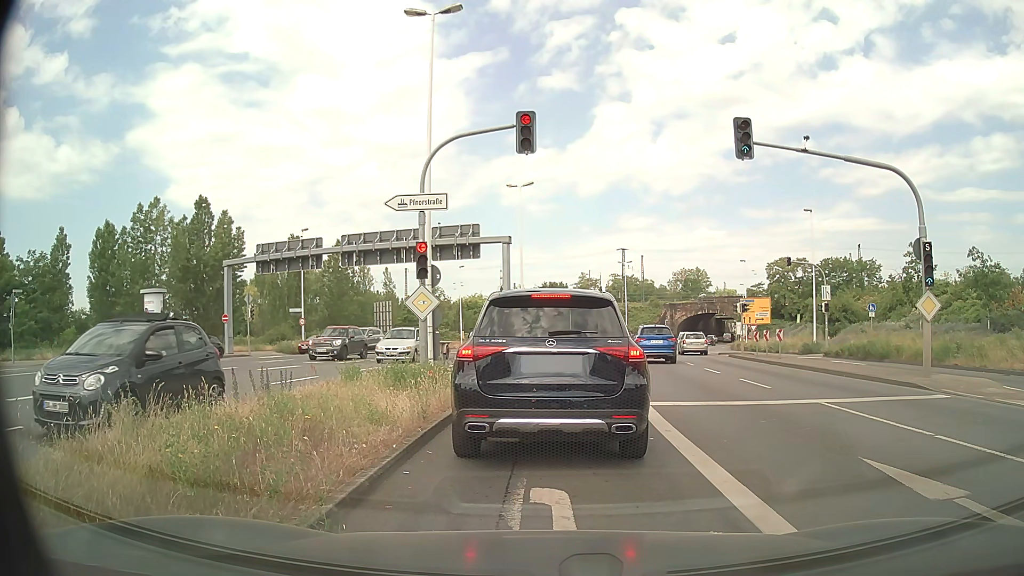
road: primary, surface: asphalt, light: Day
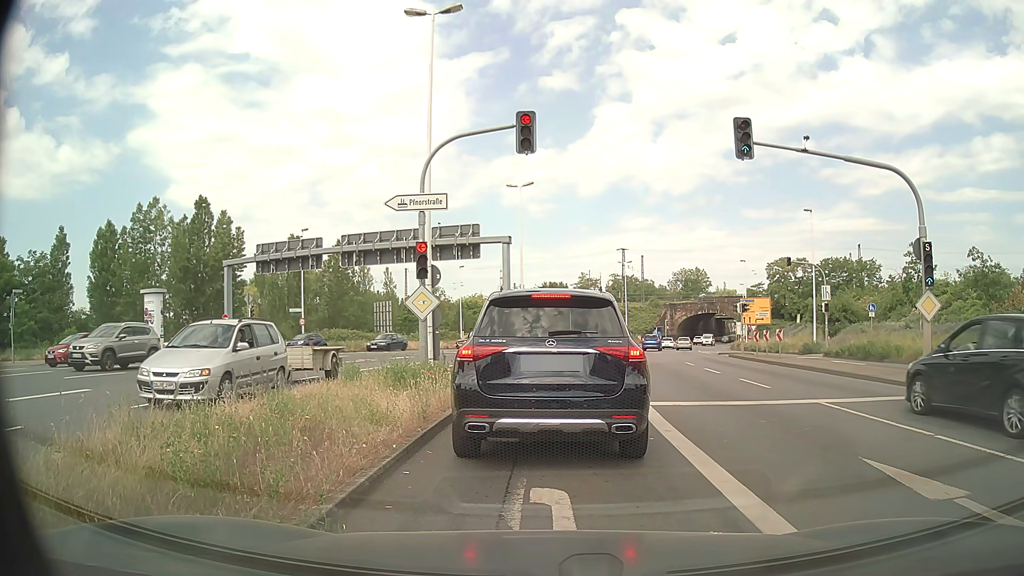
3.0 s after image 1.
(0.0, 0.0) m; 0°
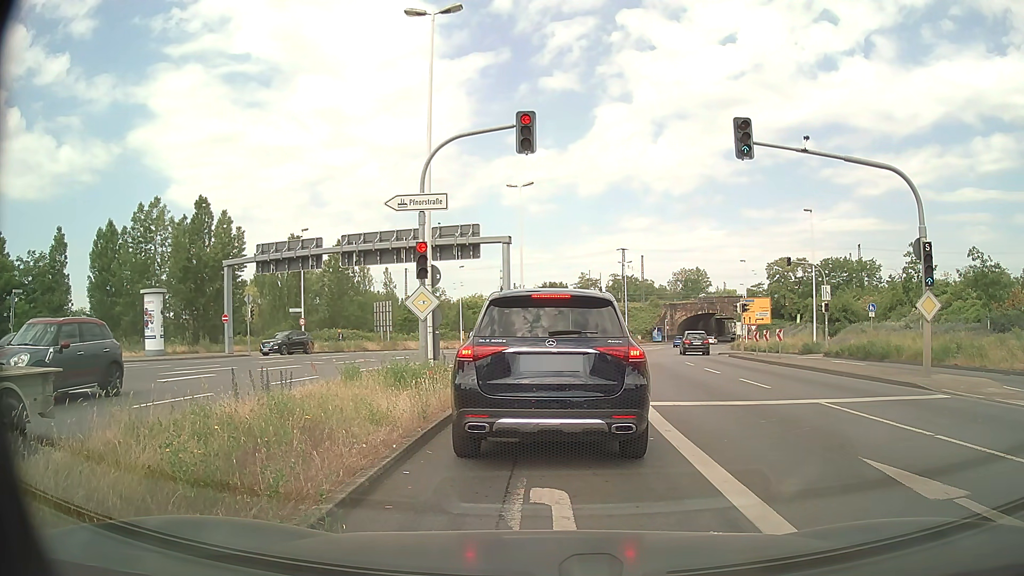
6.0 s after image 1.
(0.0, 0.0) m; 0°
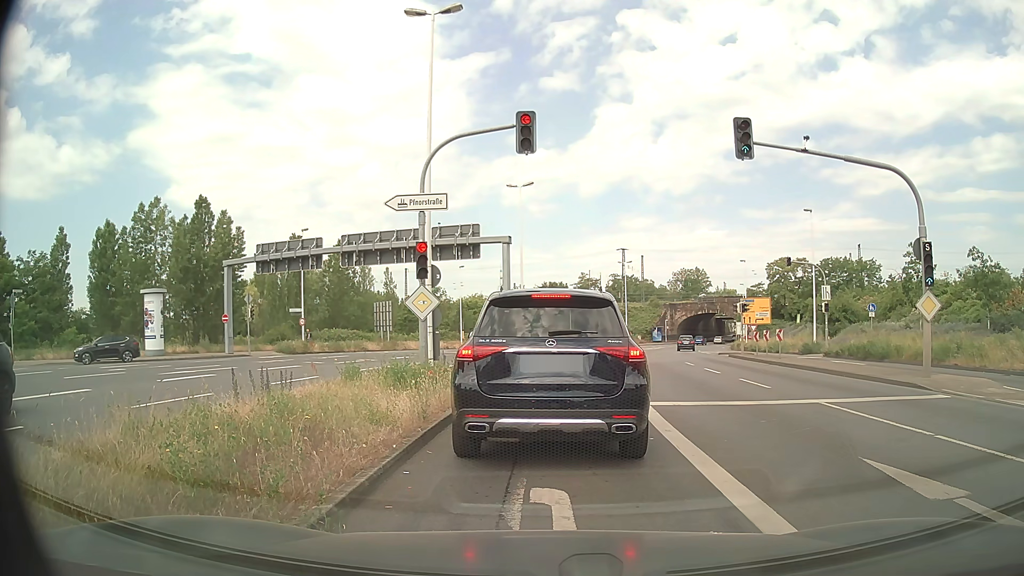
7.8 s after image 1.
(0.0, 0.0) m; 0°
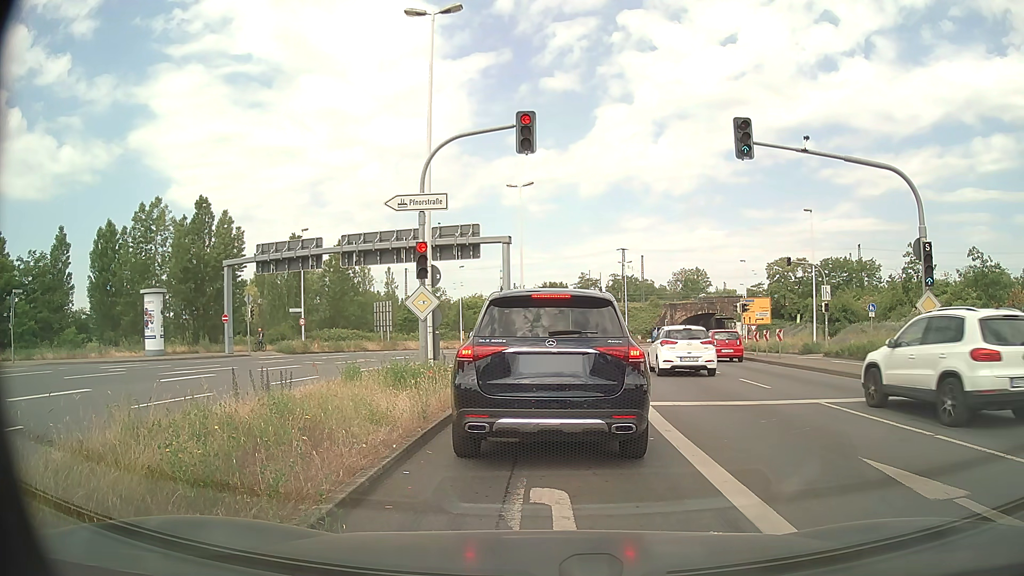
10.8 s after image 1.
(0.0, 0.0) m; 0°
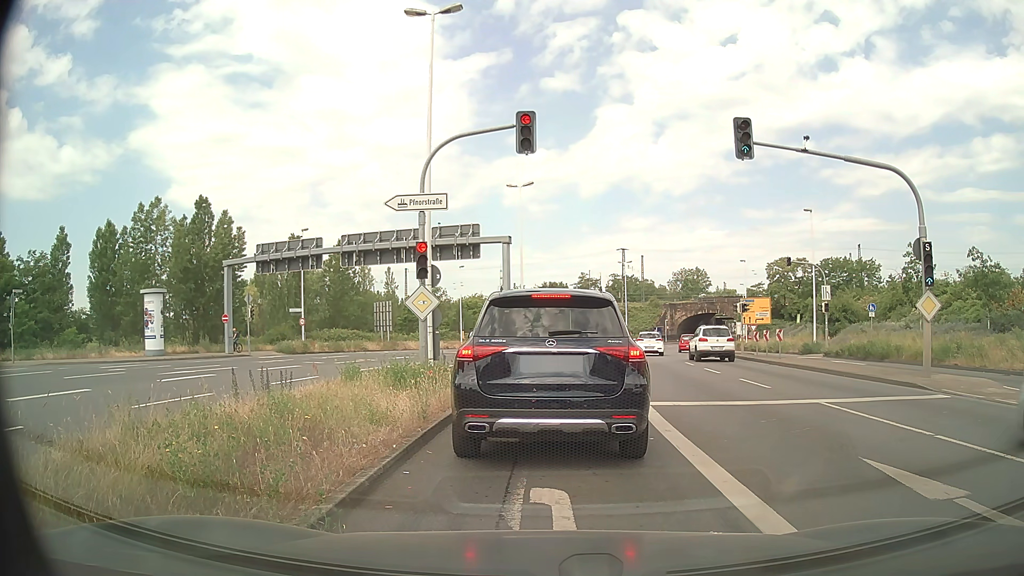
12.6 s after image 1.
(0.0, 0.0) m; 0°
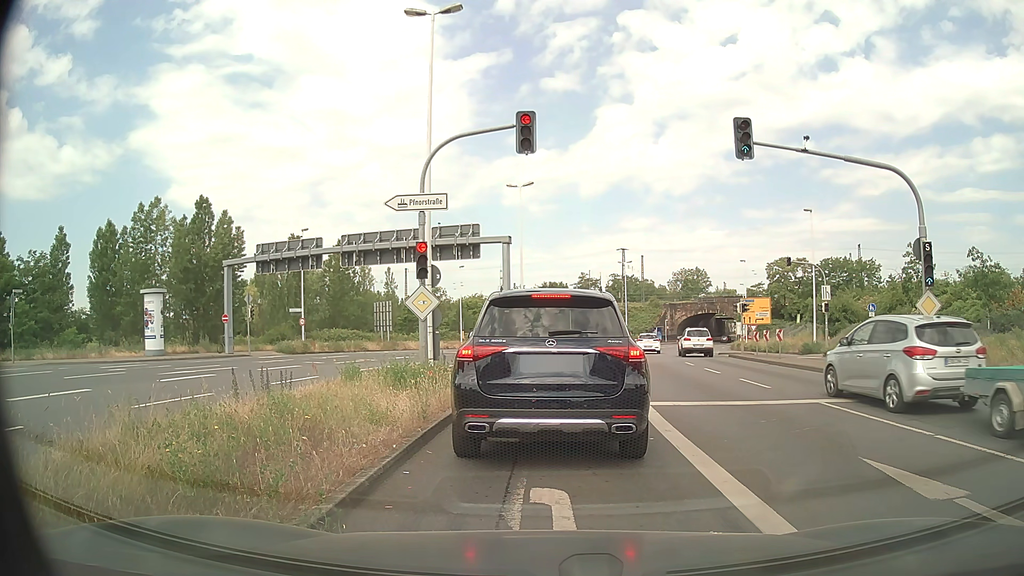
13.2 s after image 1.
(0.0, 0.0) m; 0°
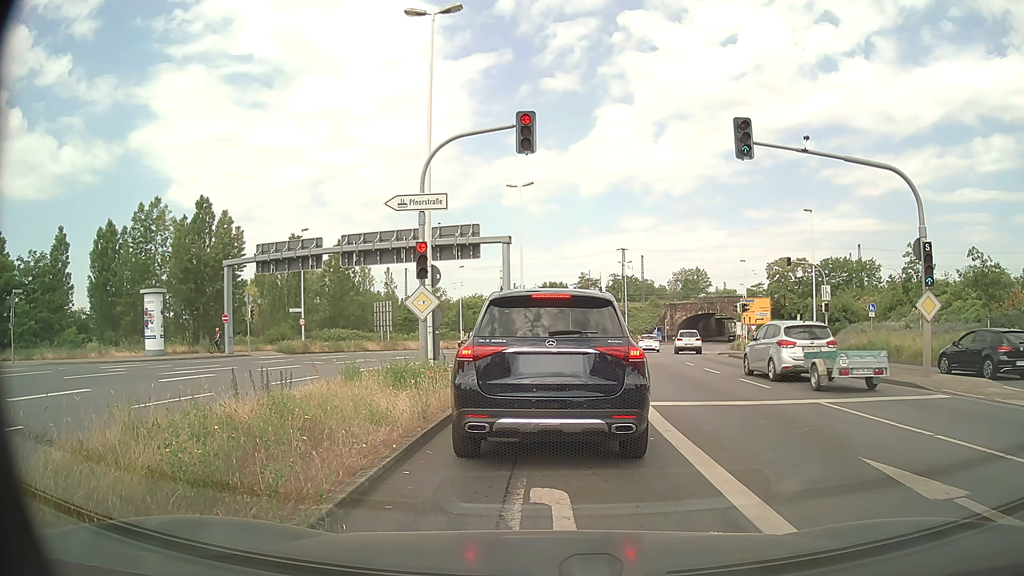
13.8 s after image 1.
(0.0, 0.0) m; 0°
(0, +10) (0, +20) (-5, +29) (-14, +33) (-24, +33) (-33, +31) (-43, +30) (-53, +28) (-63, +26) (-73, +24) m
